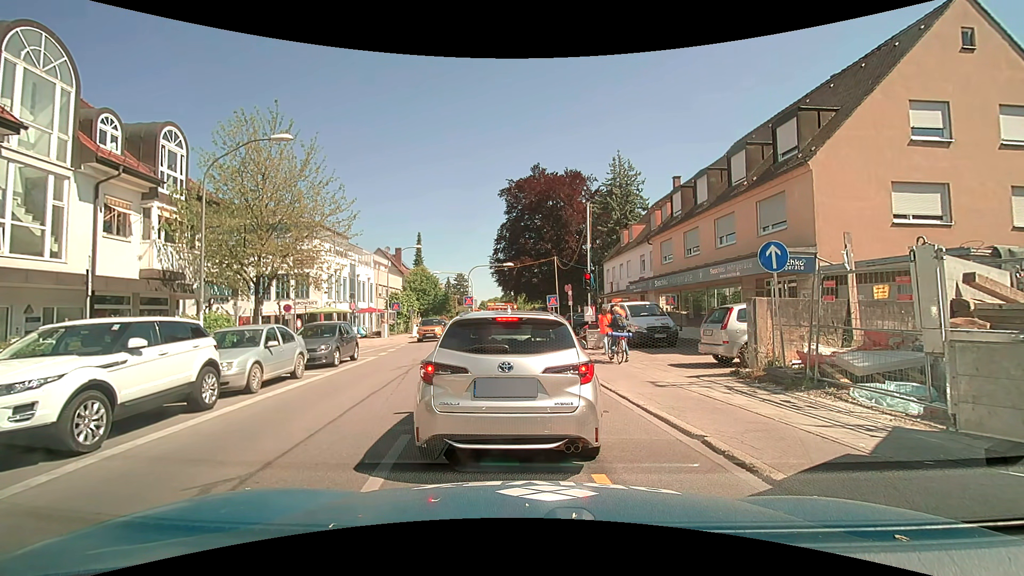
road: secondary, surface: asphalt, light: Day
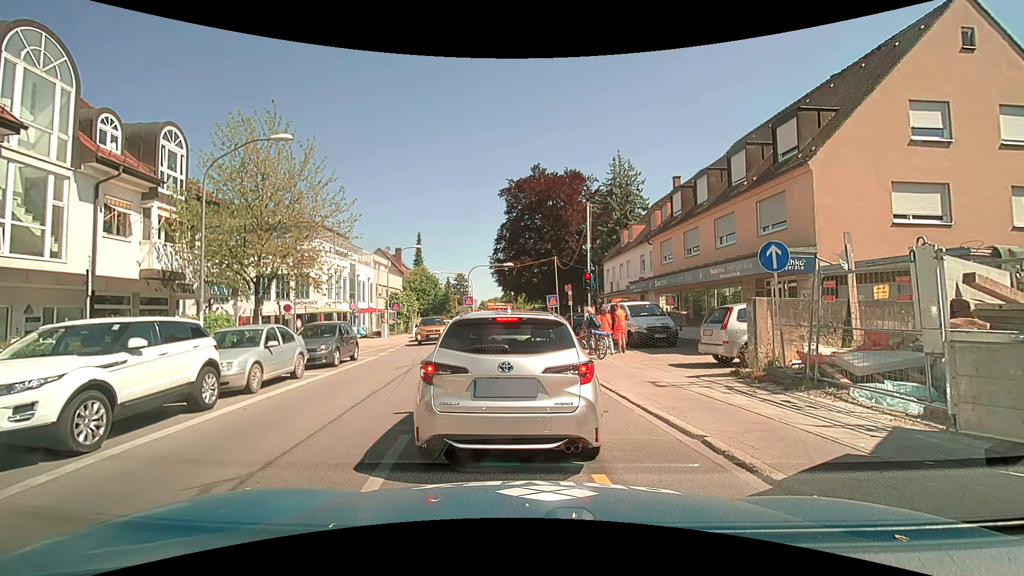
(0.0, 0.0) m; 0°
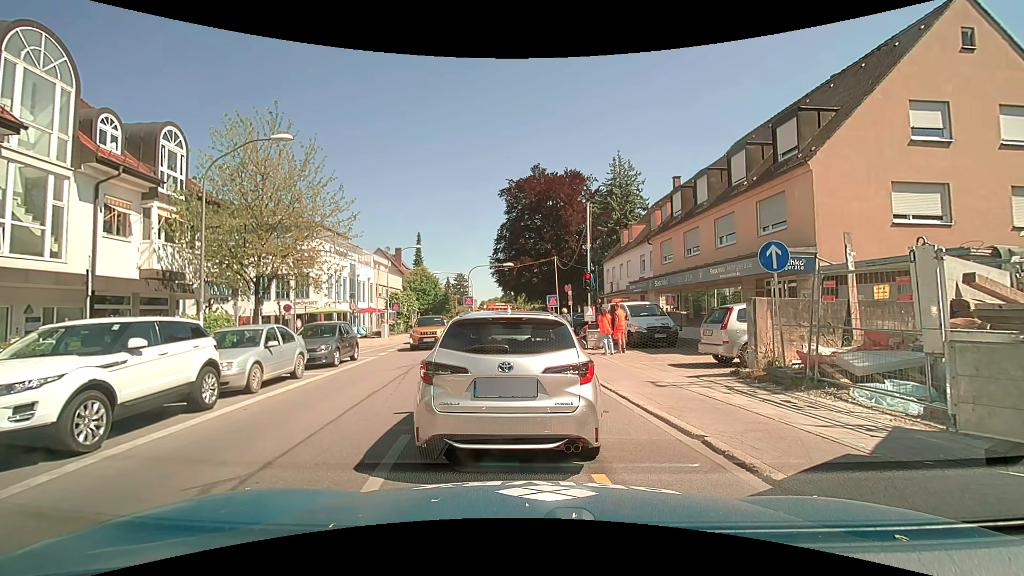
(0.0, 0.0) m; 0°
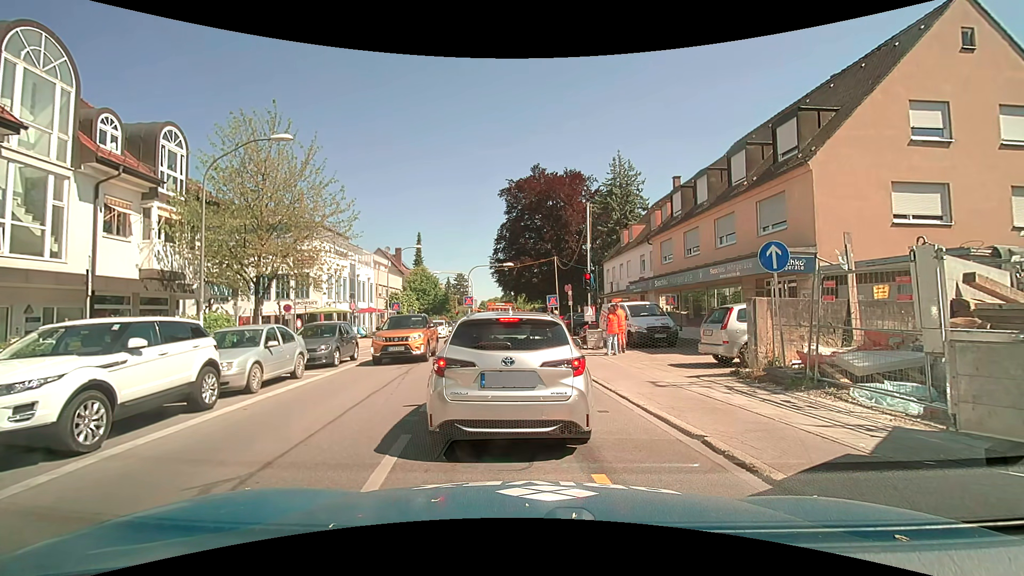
(0.0, 0.0) m; 0°
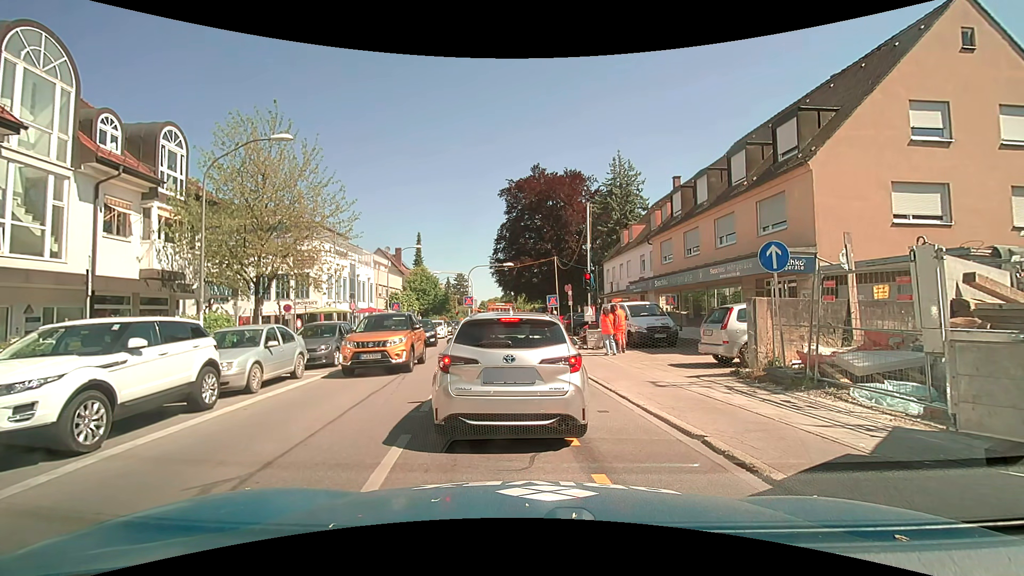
(0.0, 0.0) m; 0°
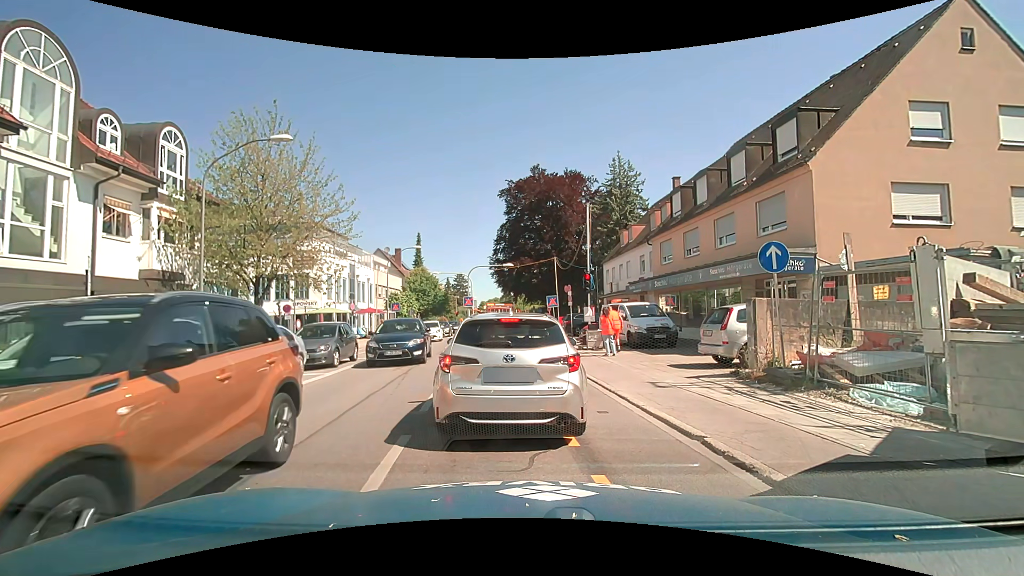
(0.0, 0.0) m; 0°
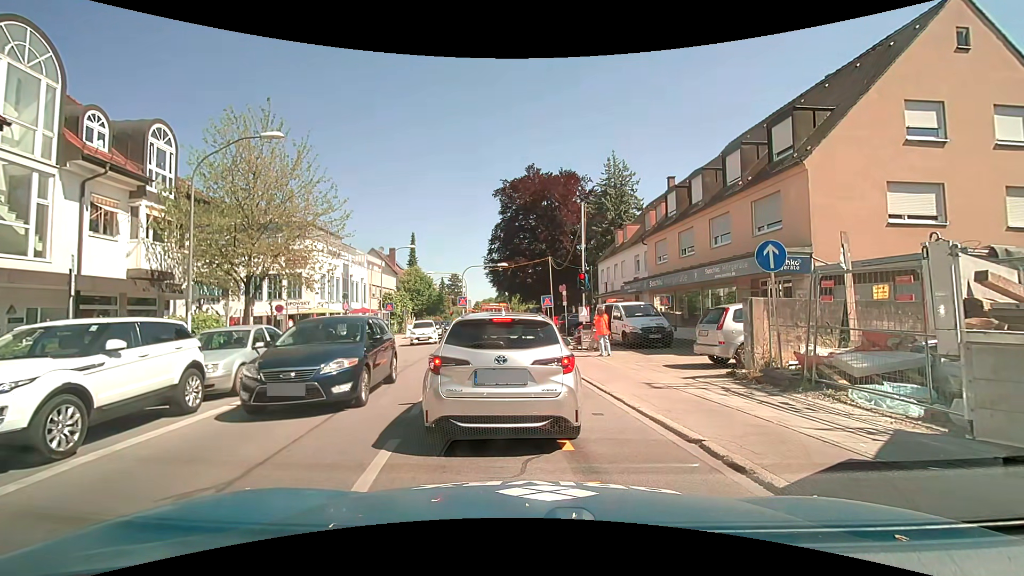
(0.0, +0.1) m; 0°
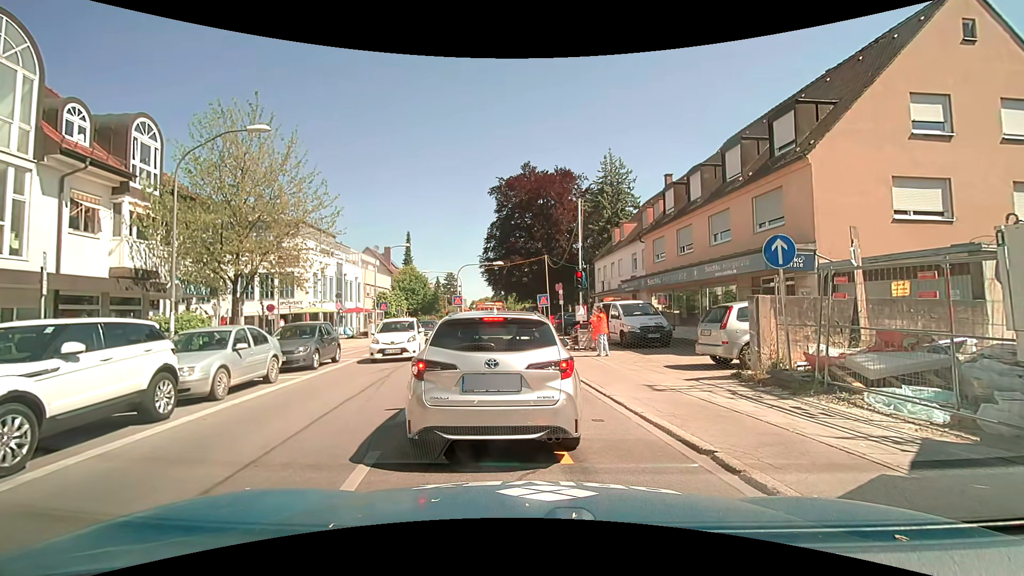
(0.0, +0.5) m; 0°
(0, +10) (0, +20) (-2, +30) (-4, +40) (-5, +49) (-5, +59) (-3, +69) (-2, +79) (-1, +89) (0, +99) m
